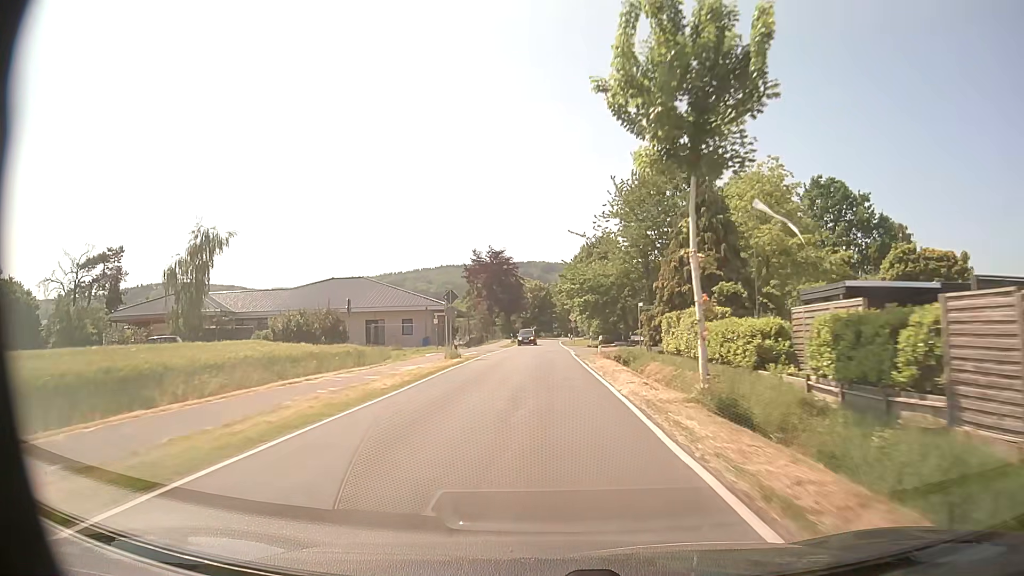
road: tertiary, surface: asphalt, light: Day
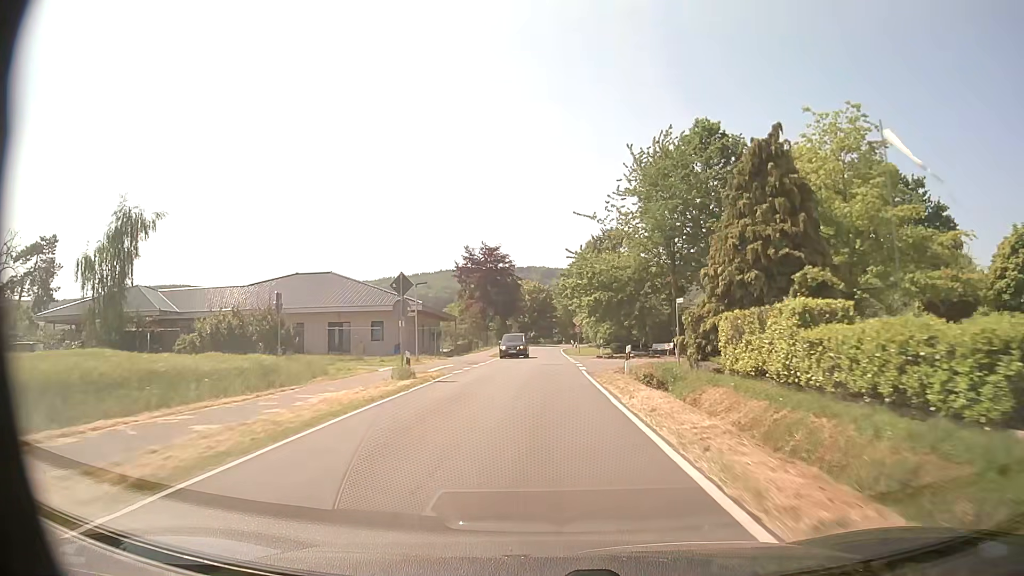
(-0.1, +11.1) m; 0°
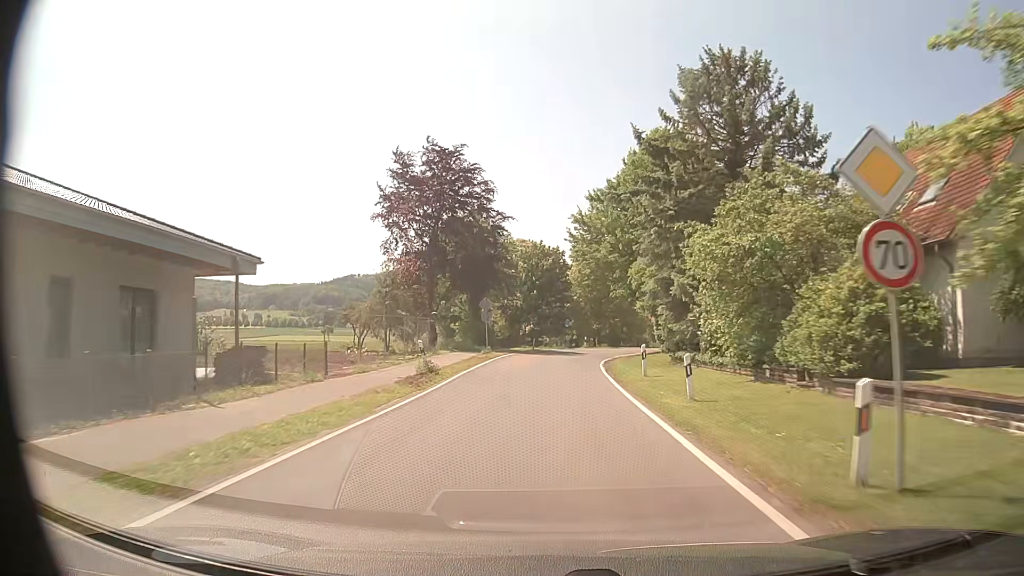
(-0.2, +50.7) m; -1°
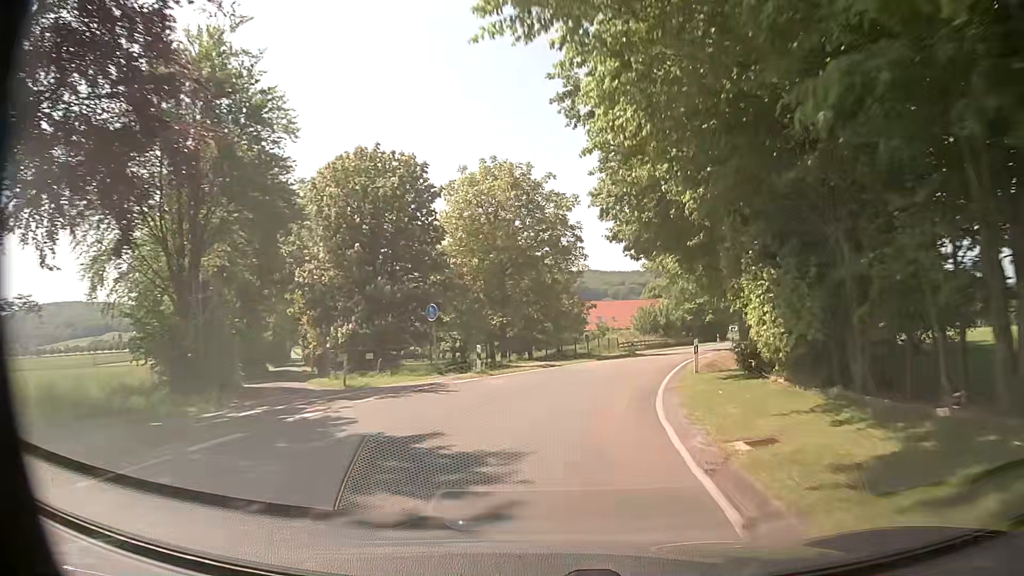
(+2.0, +38.2) m; +9°
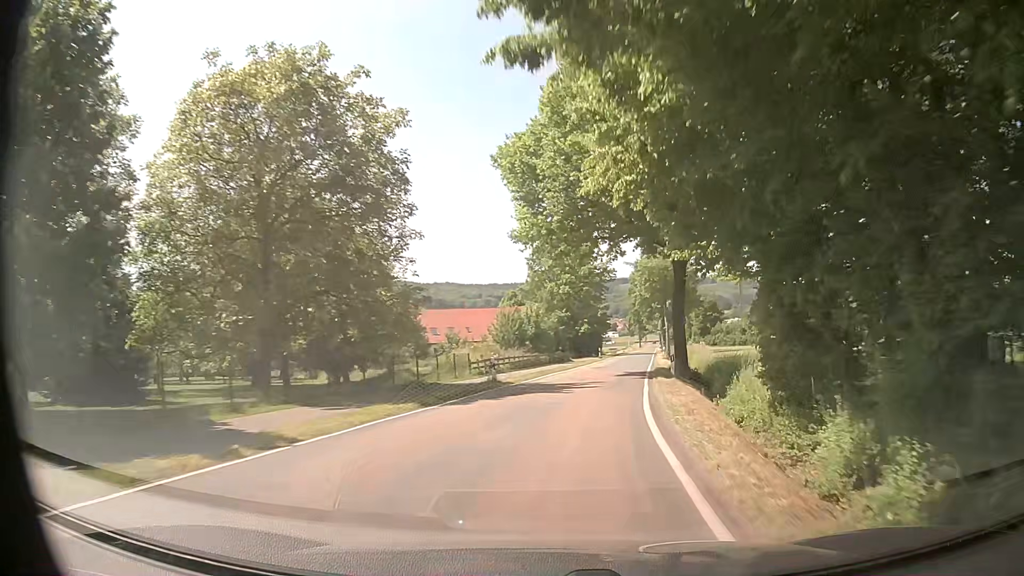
(+2.0, +19.1) m; +11°
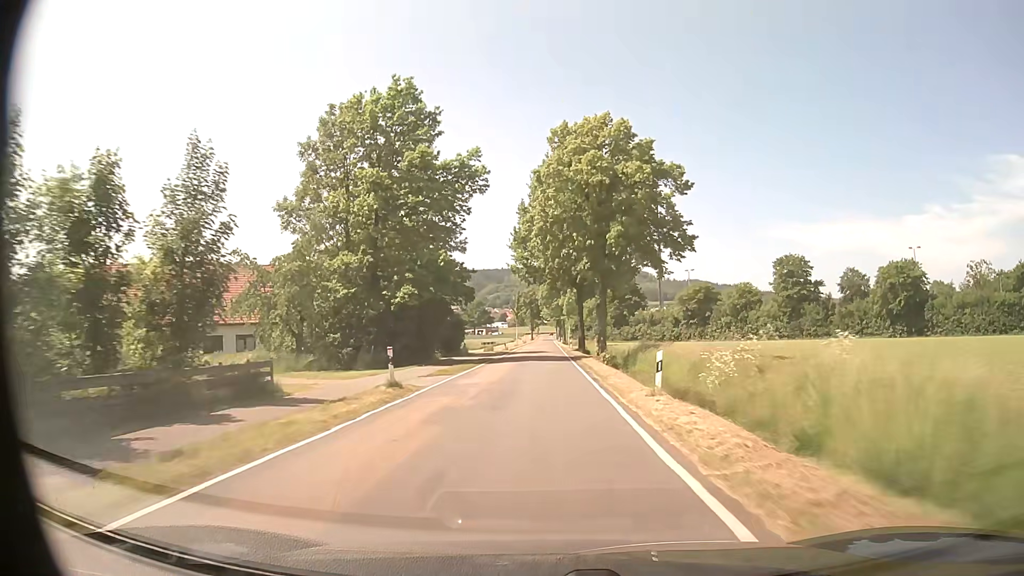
(+7.9, +52.3) m; +11°
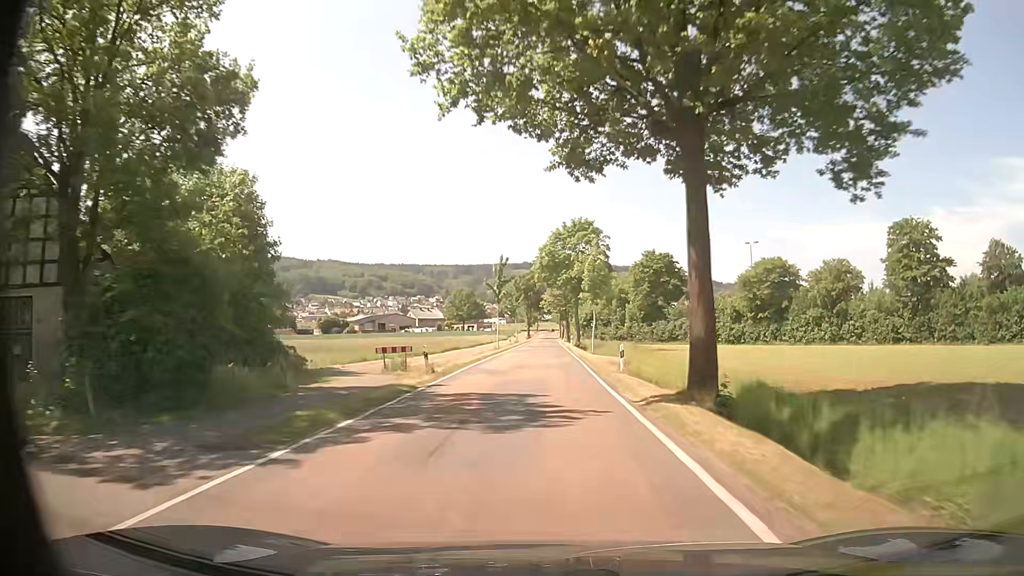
(-0.2, +44.9) m; 0°
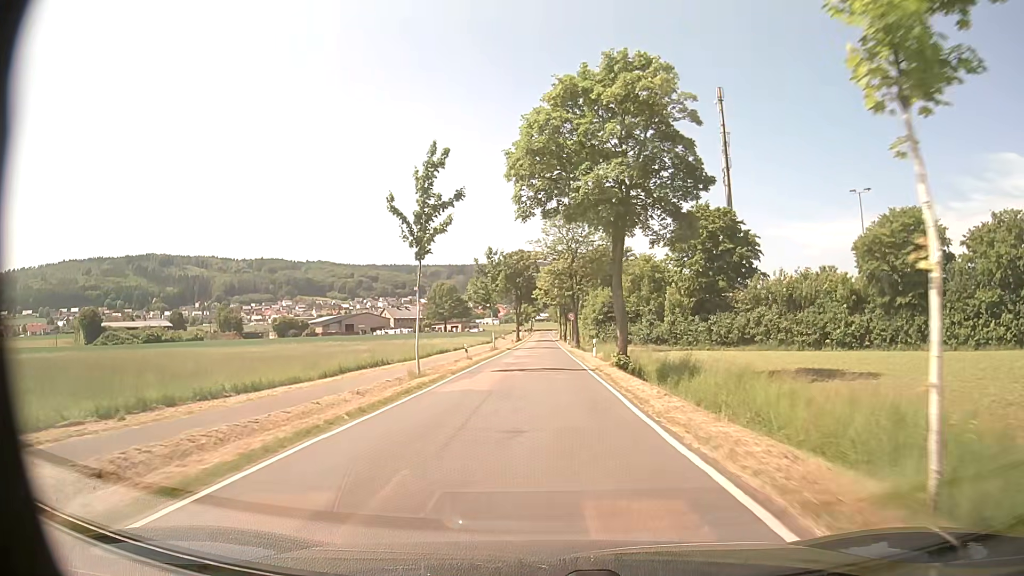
(+0.2, +39.8) m; +1°
(0, +10) (0, +20) (0, +30) (0, +40) (0, +50) (0, +60) (0, +70) (0, +80) (0, +90) (0, +100) m
